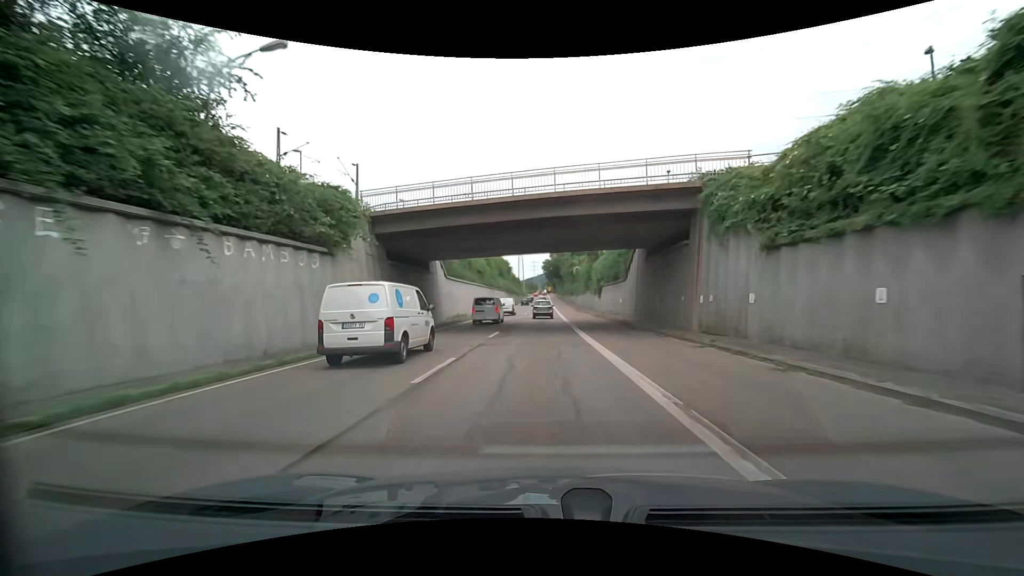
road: trunk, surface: asphalt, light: Day
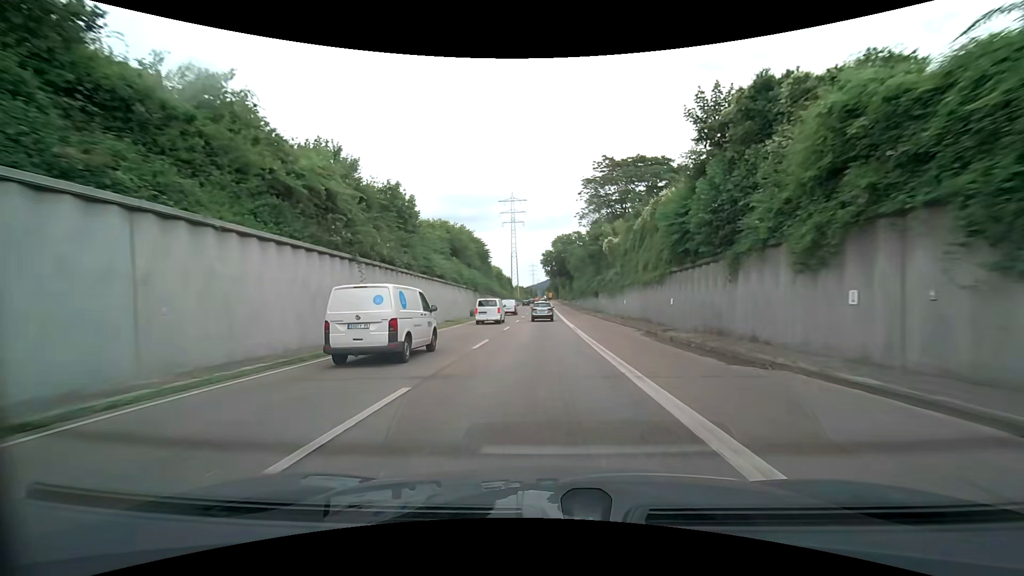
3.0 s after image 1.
(+0.1, +52.4) m; 0°
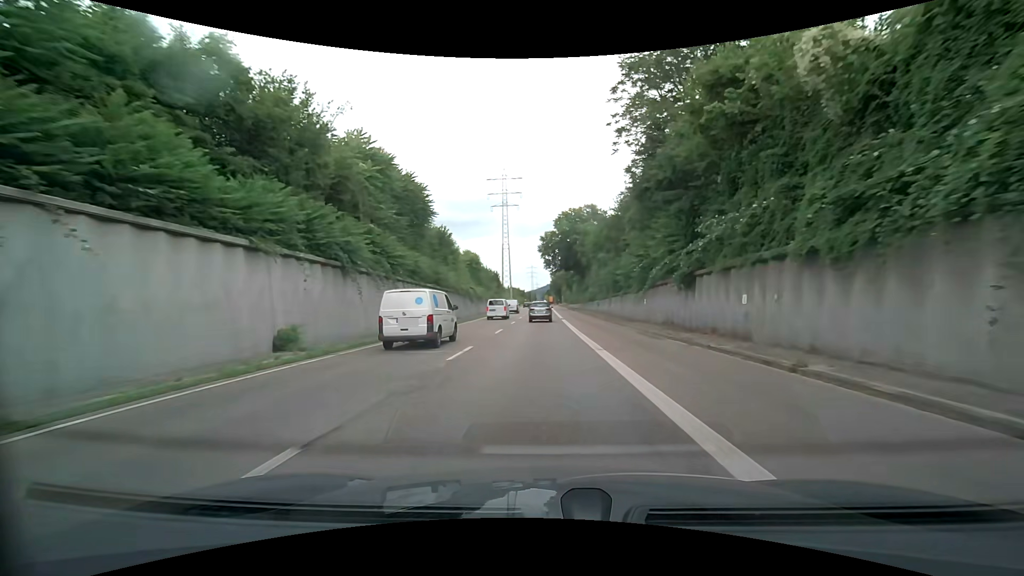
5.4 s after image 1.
(+0.4, +39.7) m; +1°
(0, +10) (0, +20) (0, +30) (0, +40) (-1, +50) (-1, +60) (-1, +70) (-1, +80) (-1, +90) (-1, +100) m
